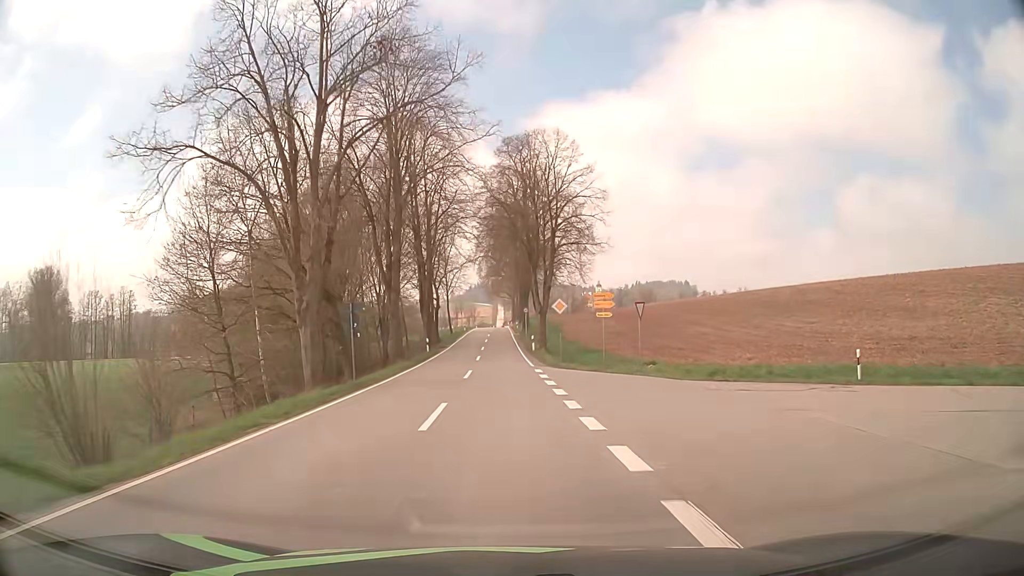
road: tertiary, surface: asphalt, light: Day
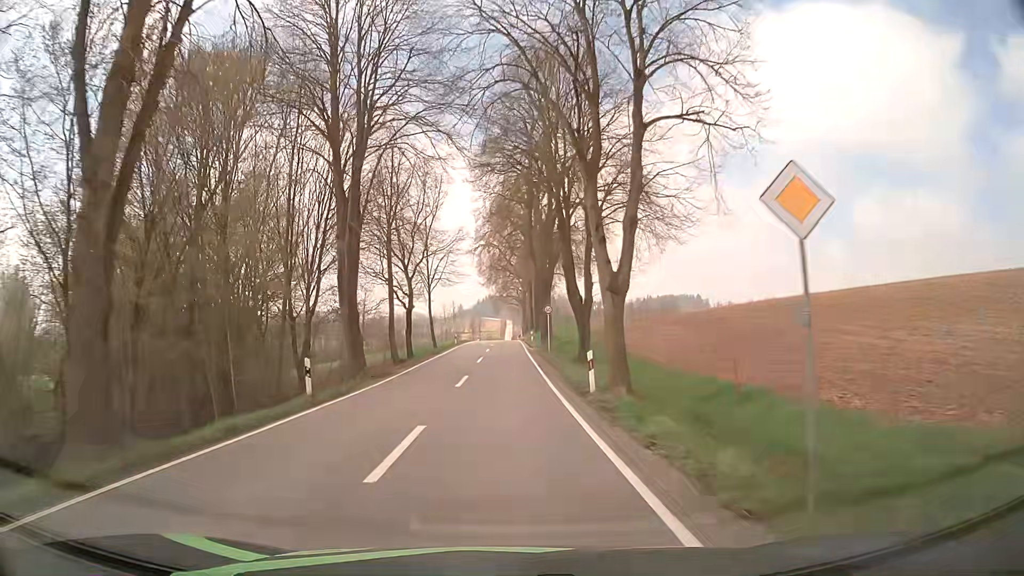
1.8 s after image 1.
(-0.1, +27.5) m; -1°
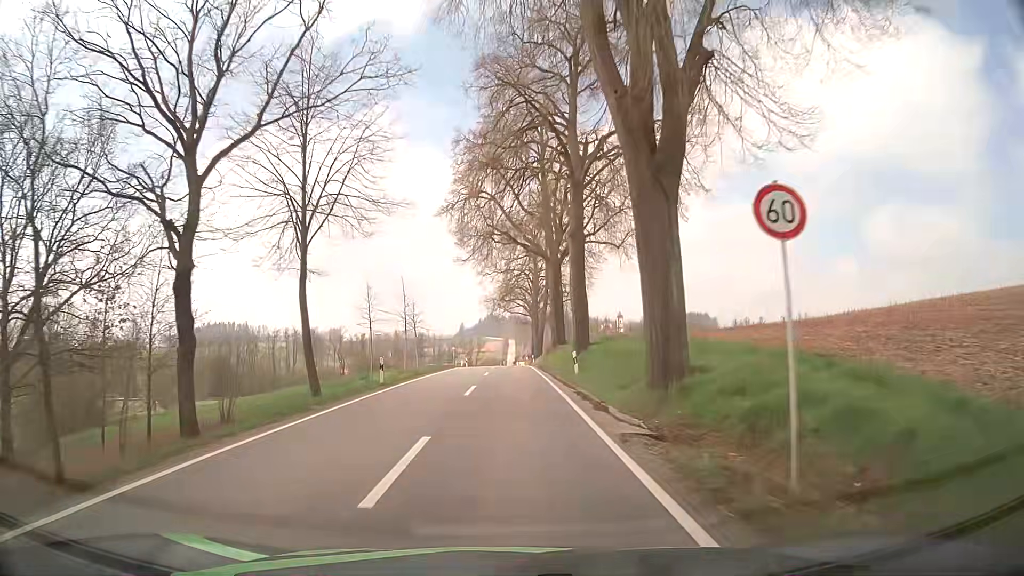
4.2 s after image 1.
(-0.2, +36.8) m; 0°
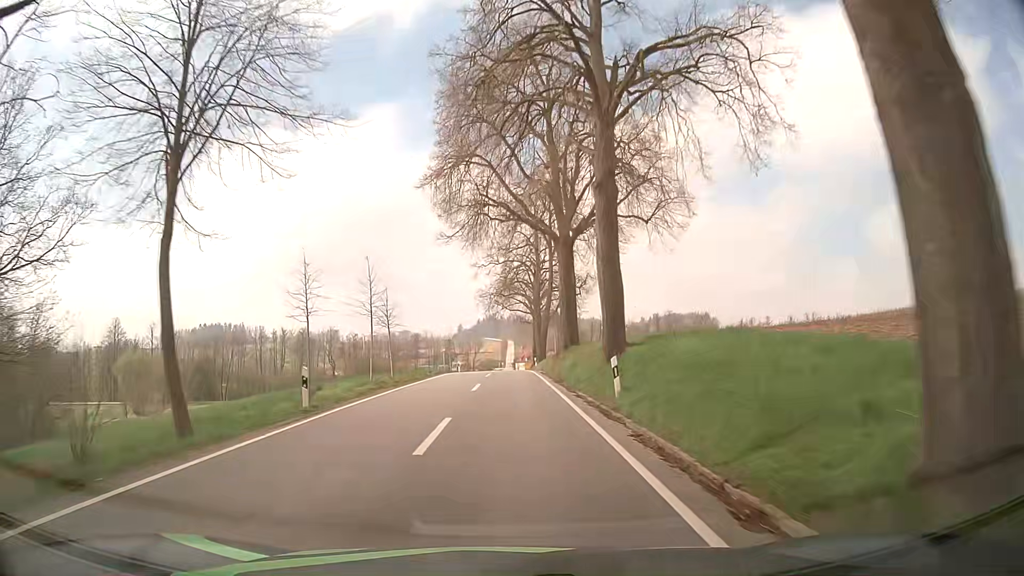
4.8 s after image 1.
(0.0, +9.1) m; 0°
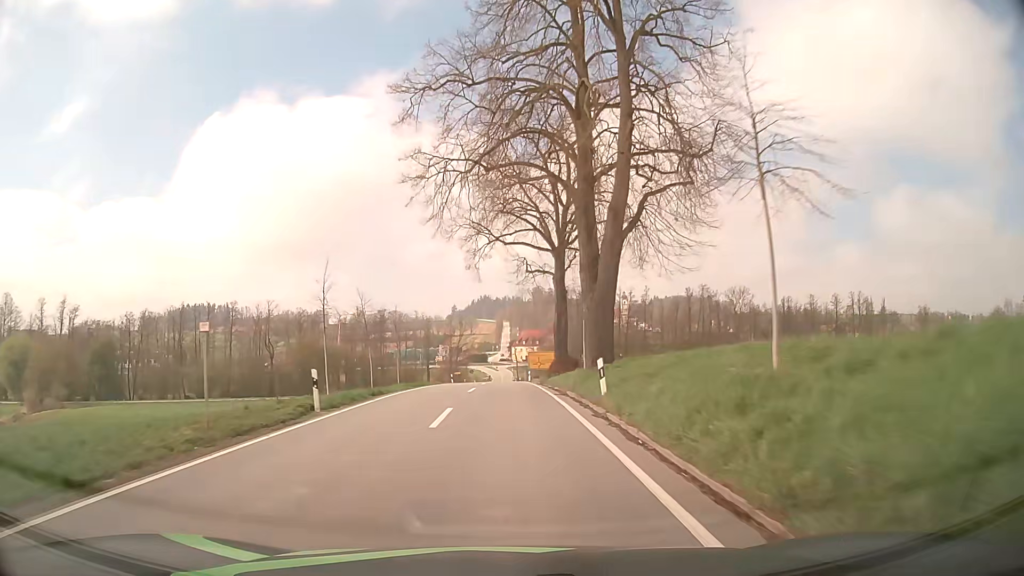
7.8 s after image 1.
(0.0, +44.8) m; 0°
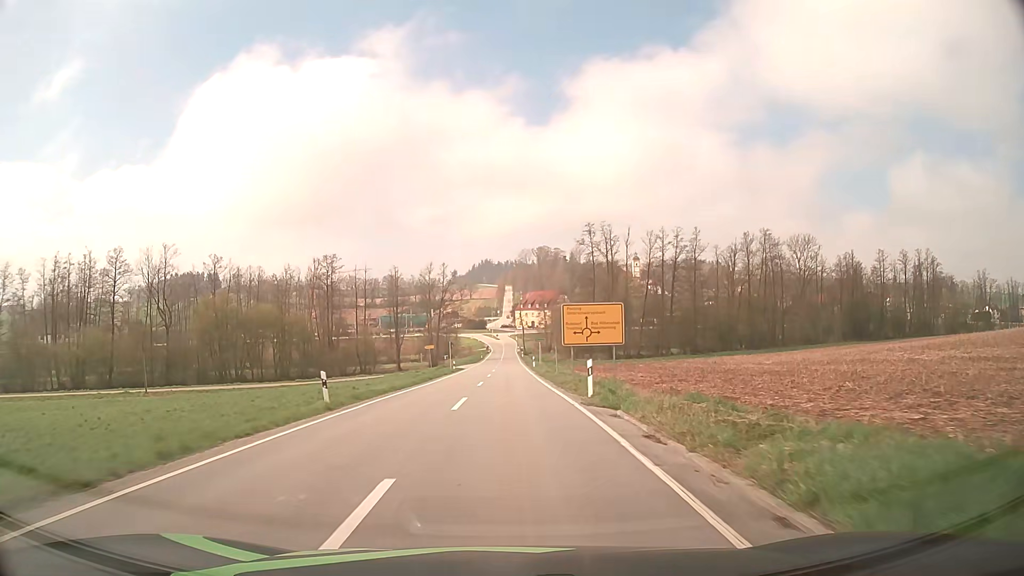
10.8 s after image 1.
(-0.2, +44.8) m; -1°
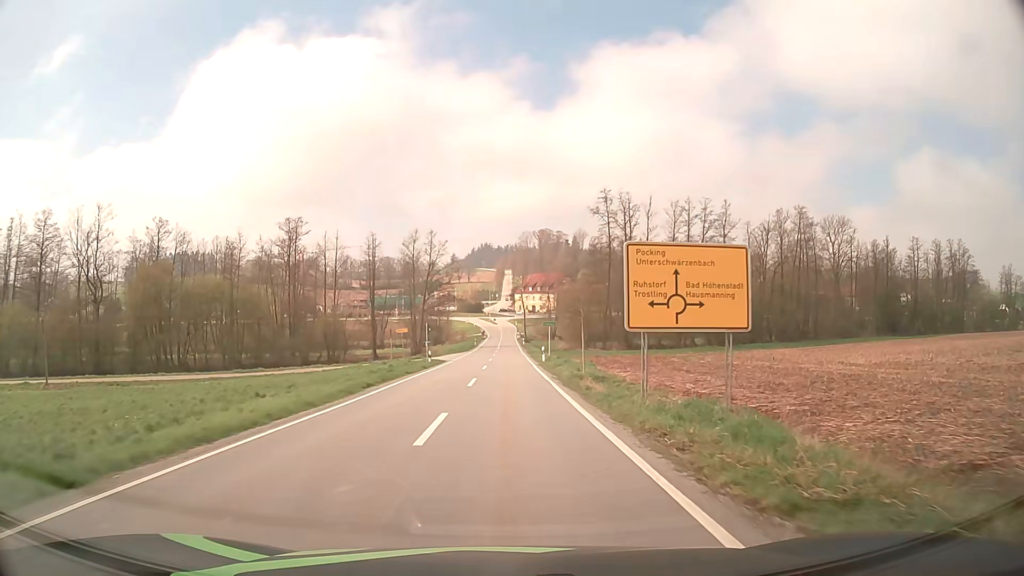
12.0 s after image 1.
(+0.1, +17.7) m; 0°
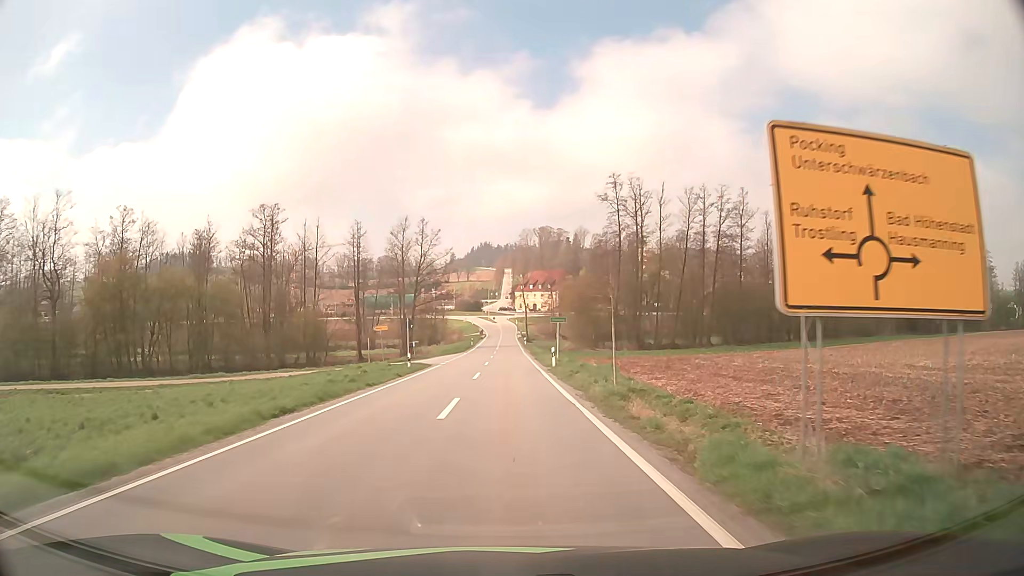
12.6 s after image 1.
(0.0, +8.9) m; 0°
(0, +10) (0, +20) (0, +30) (0, +40) (0, +50) (0, +60) (0, +70) (0, +80) (0, +90) (0, +100) m
